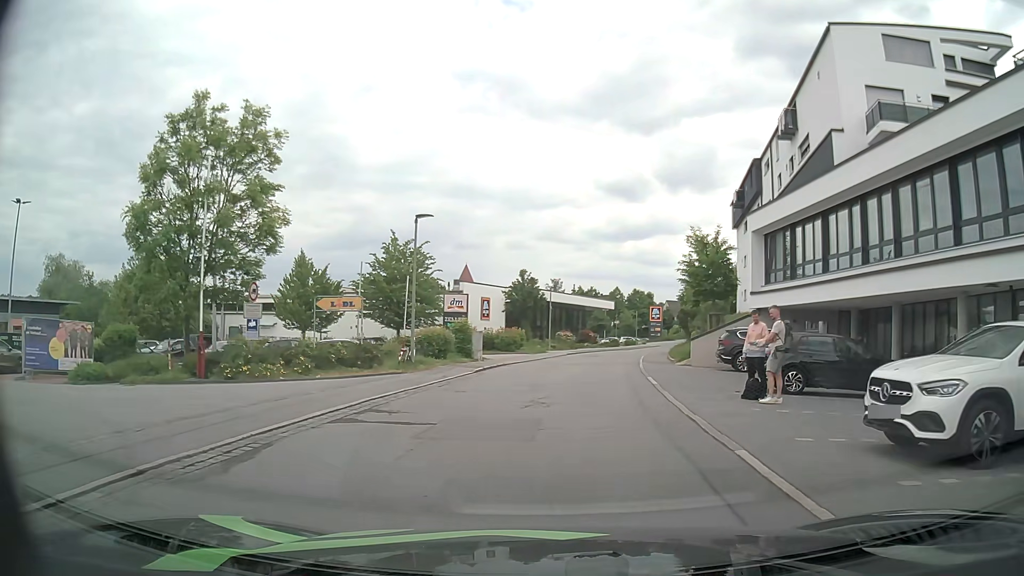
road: residential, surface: asphalt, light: Day
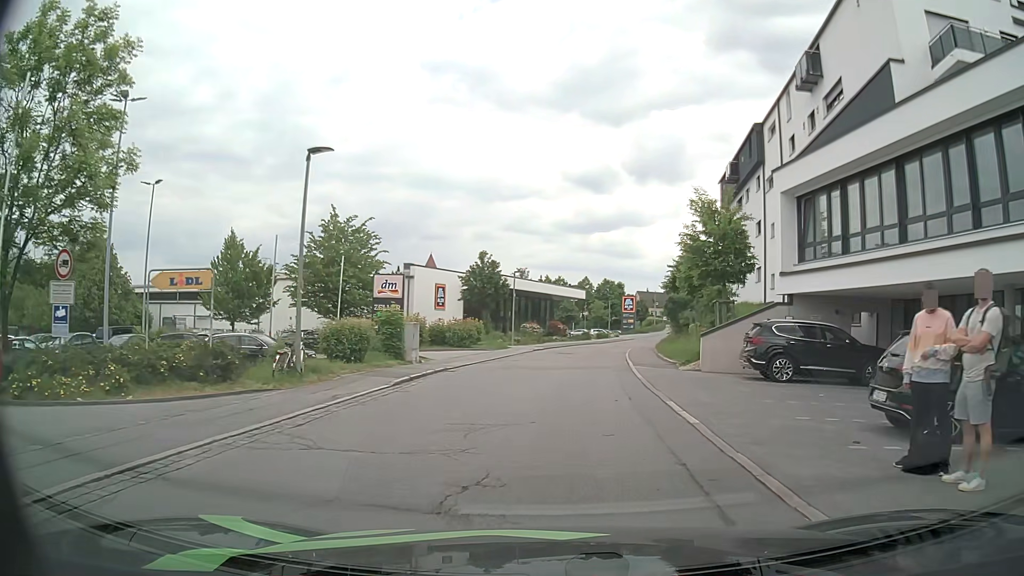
(0.0, +7.8) m; +3°
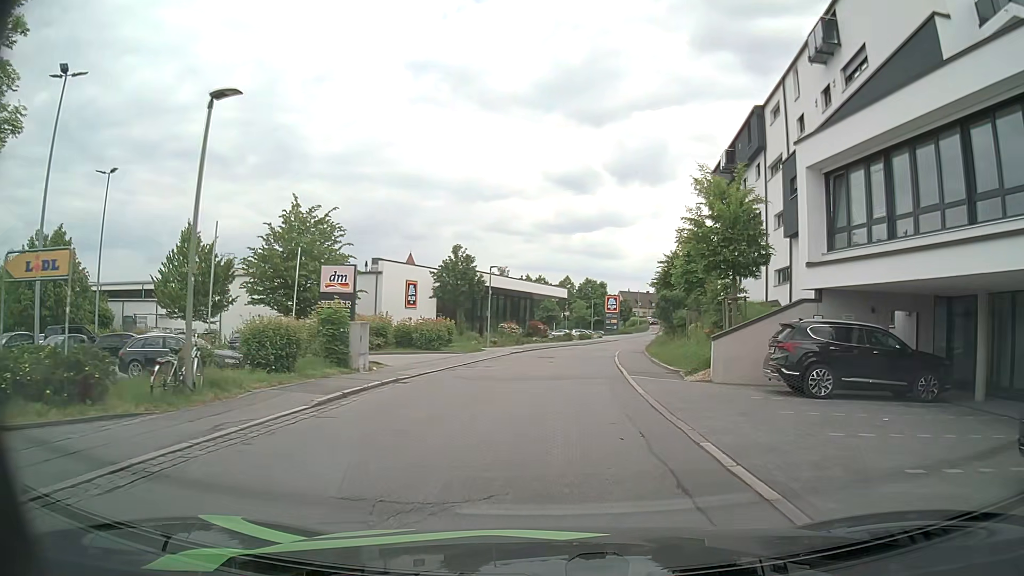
(0.0, +4.0) m; +1°
(0, +10) (+1, +20) (+2, +30) (+3, +40) (+4, +50) (+6, +60) (+8, +69) (+11, +79) (+14, +89) (+17, +98) m
